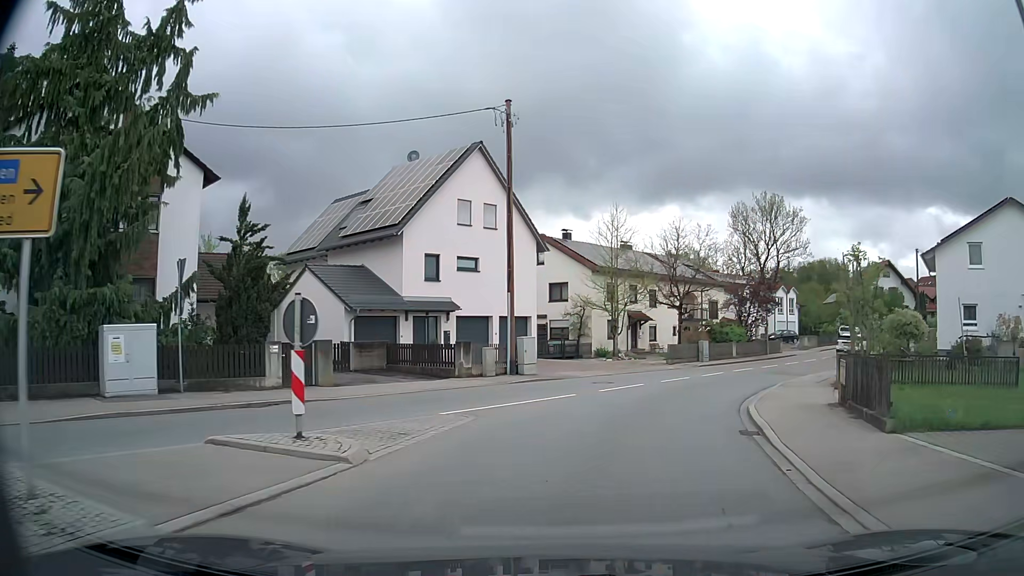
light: Day
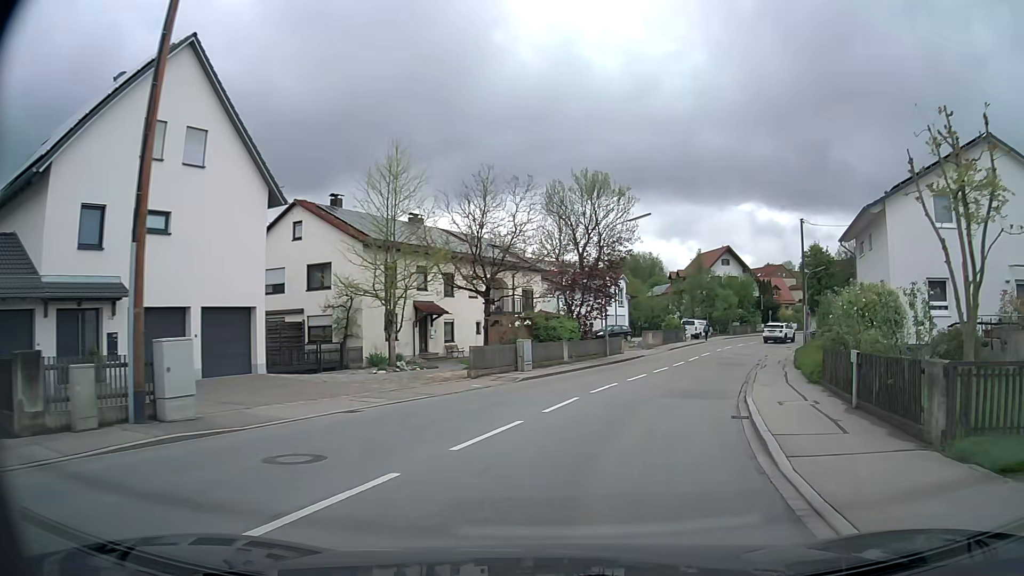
(+2.1, +13.8) m; +17°
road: secondary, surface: asphalt
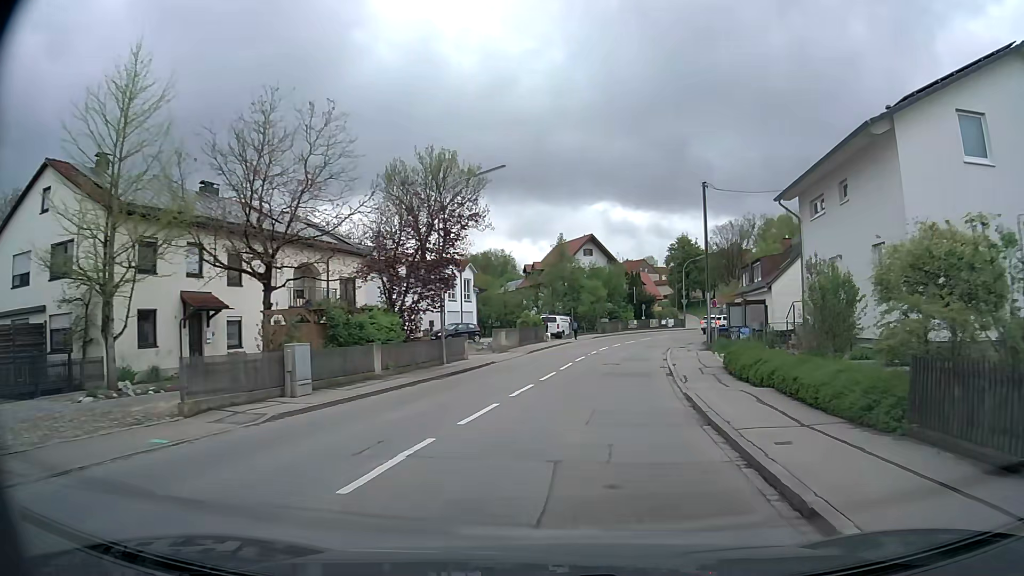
(+1.2, +11.0) m; +12°
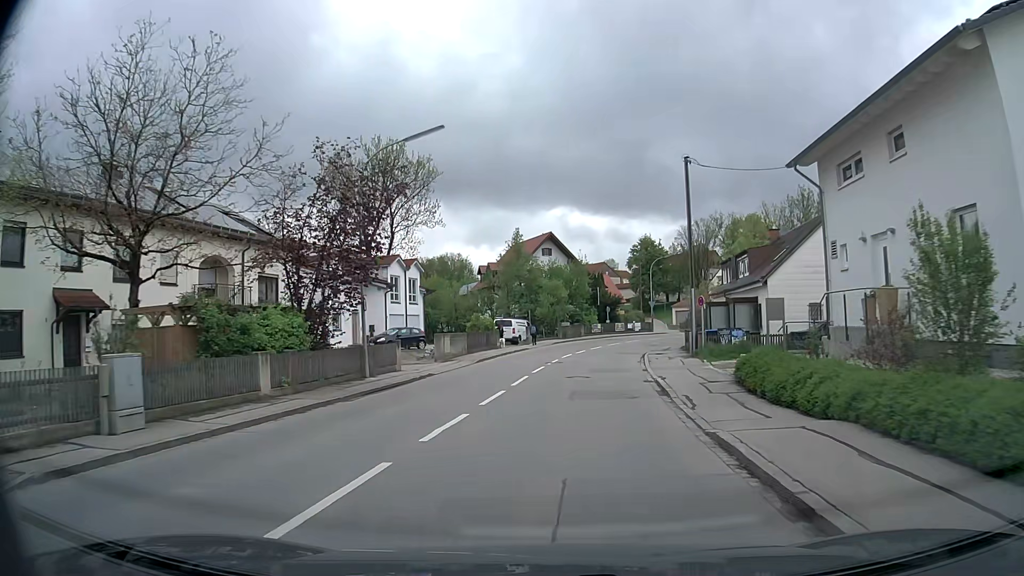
(+0.2, +6.0) m; +4°
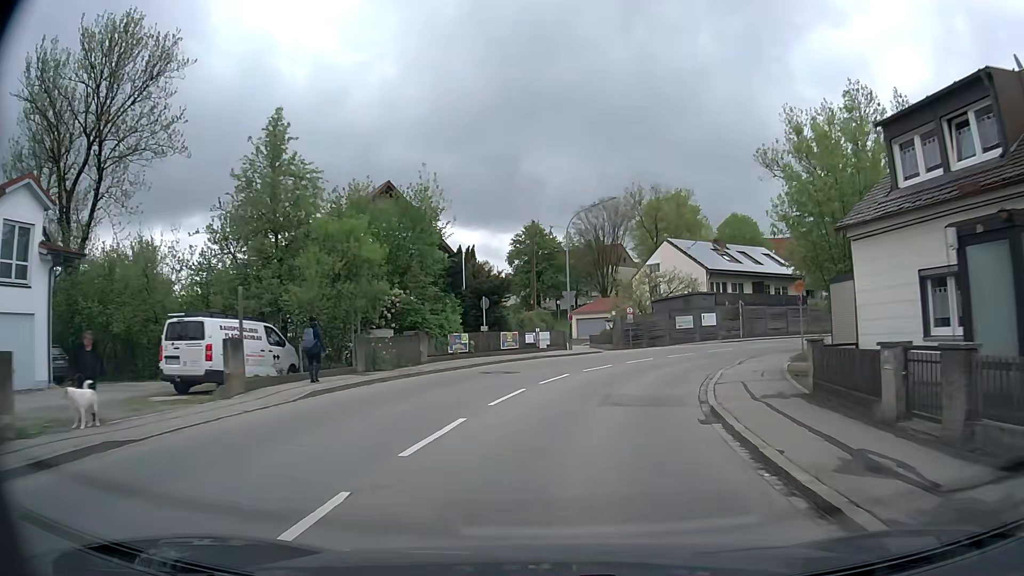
(+2.5, +33.7) m; +11°
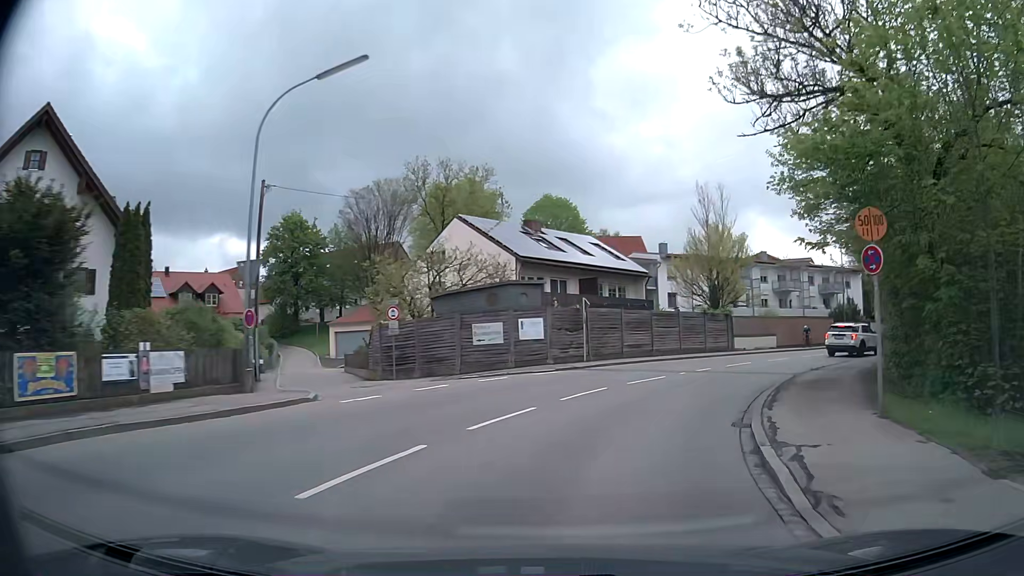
(+2.5, +19.9) m; +18°
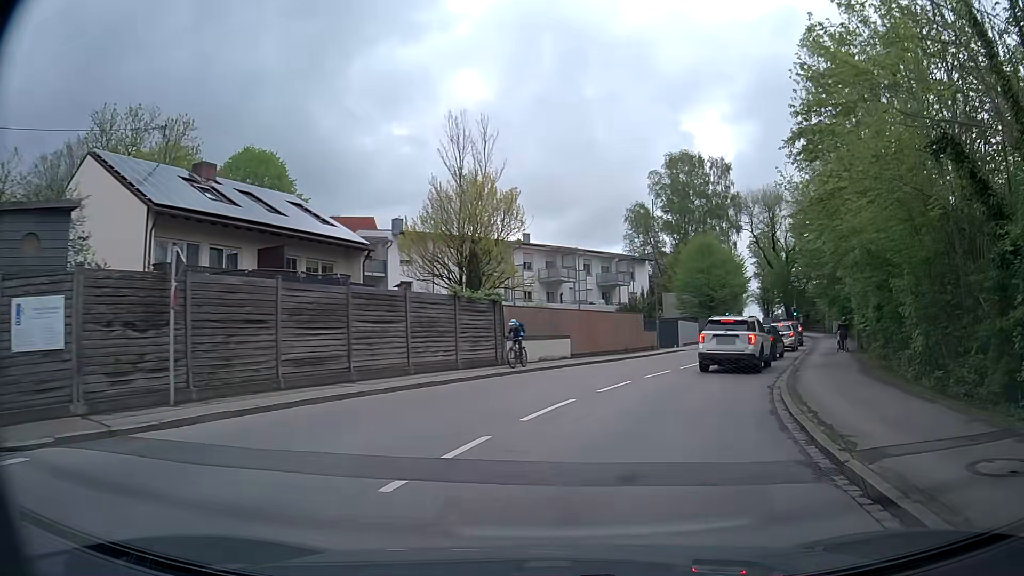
(+2.9, +16.5) m; +22°
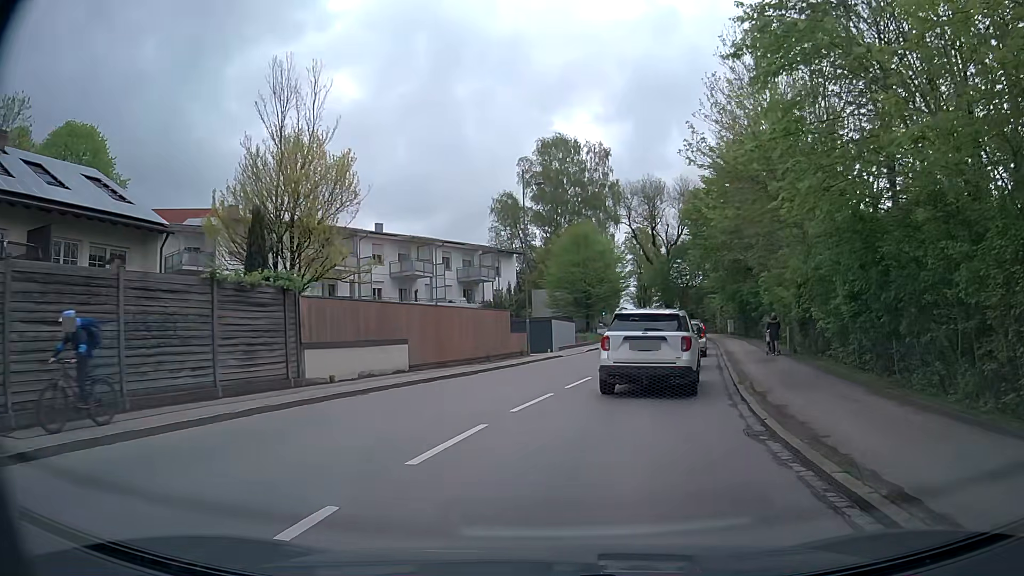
(+0.7, +7.6) m; +11°
